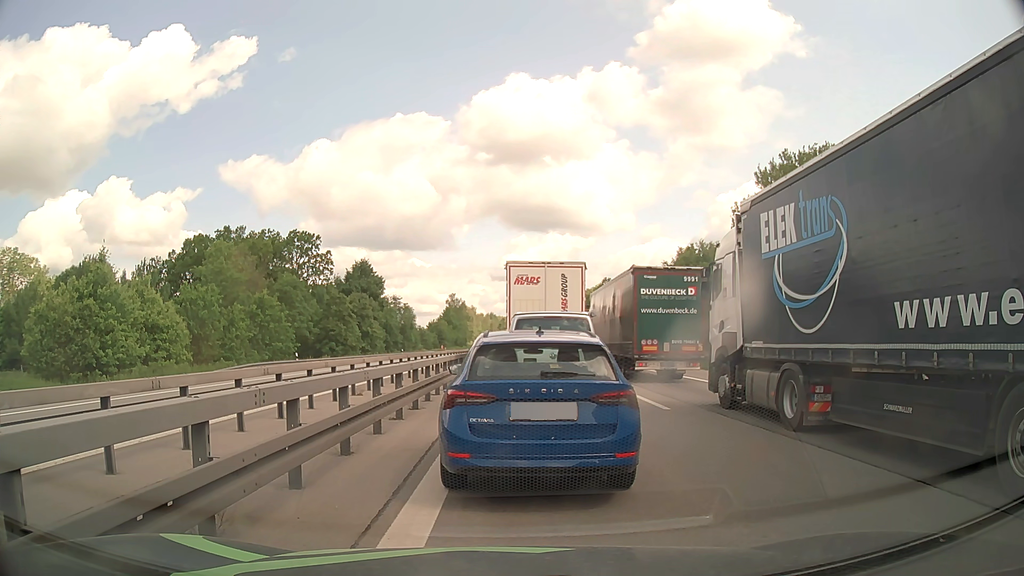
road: motorway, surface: asphalt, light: Day
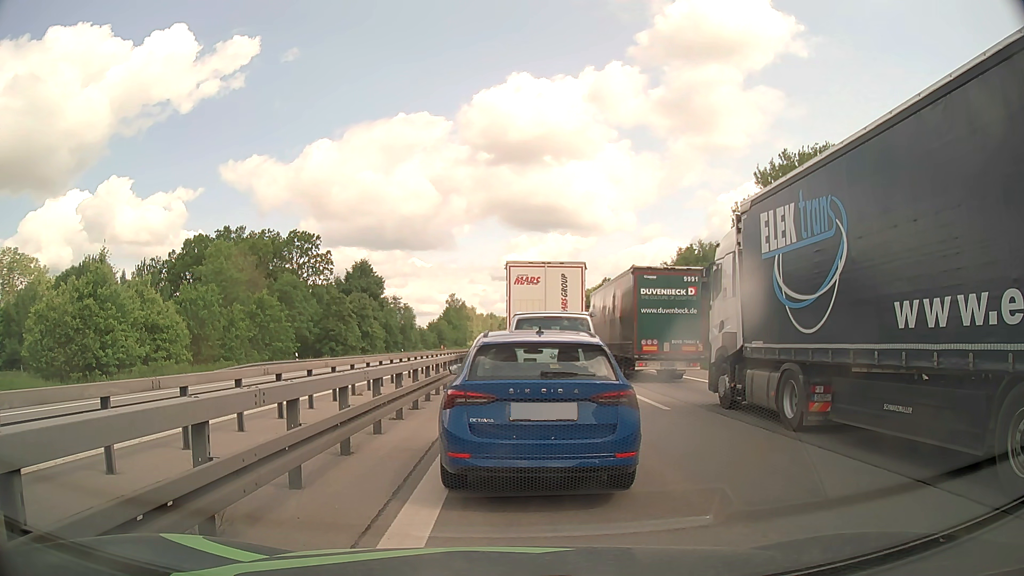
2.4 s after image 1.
(0.0, 0.0) m; 0°
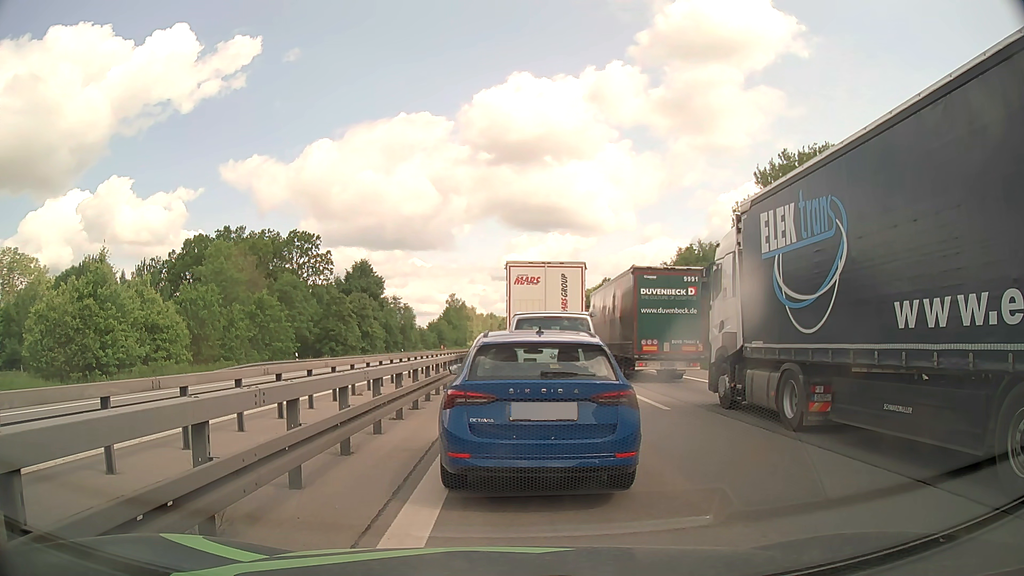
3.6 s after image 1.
(0.0, 0.0) m; 0°
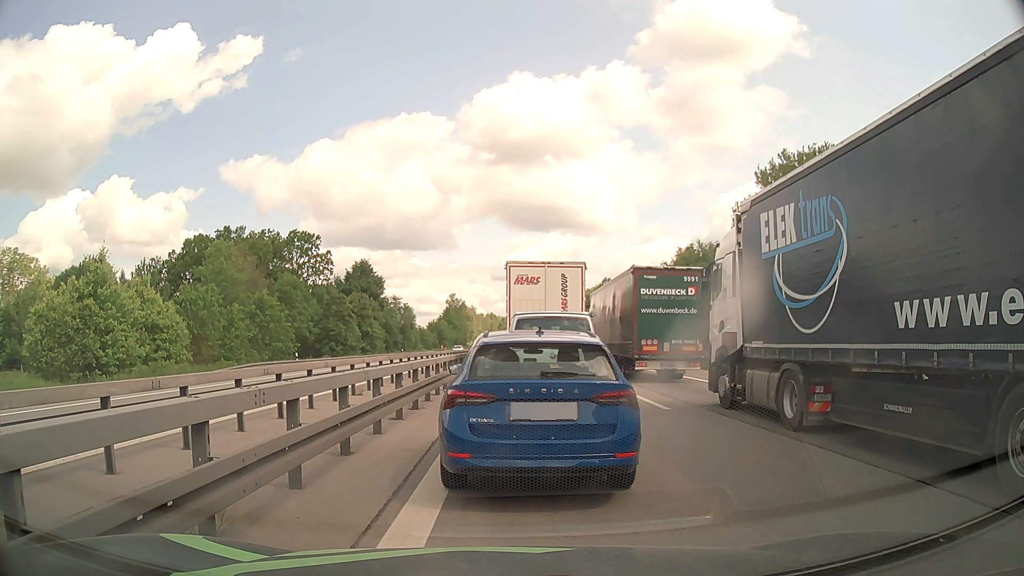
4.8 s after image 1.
(0.0, 0.0) m; 0°
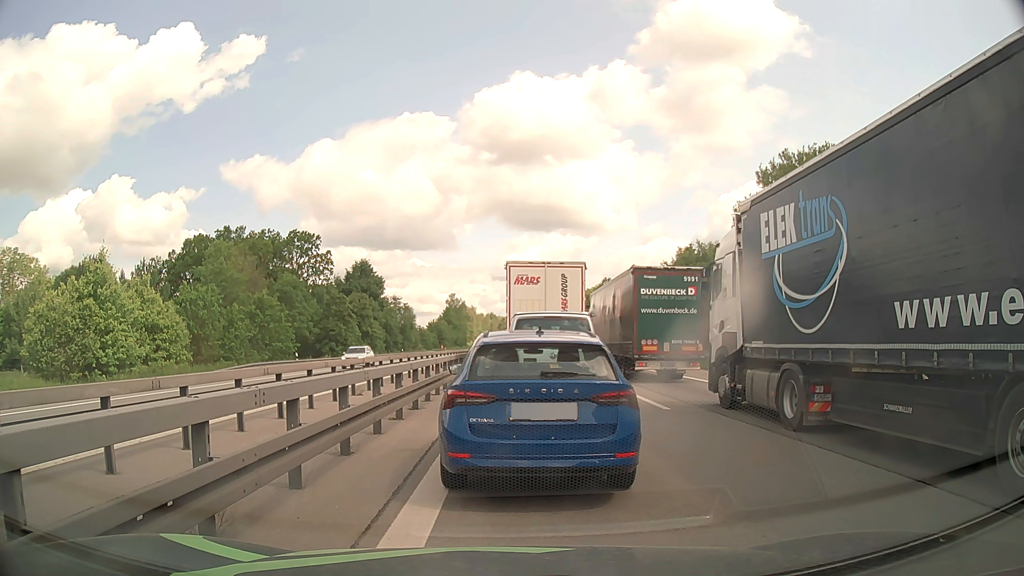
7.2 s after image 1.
(0.0, 0.0) m; 0°
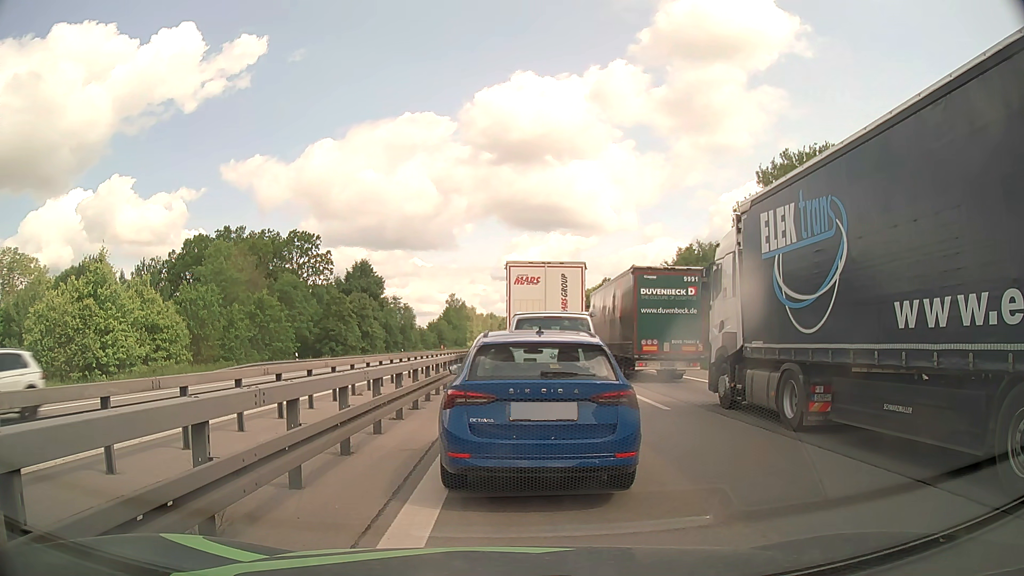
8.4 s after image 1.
(0.0, 0.0) m; 0°
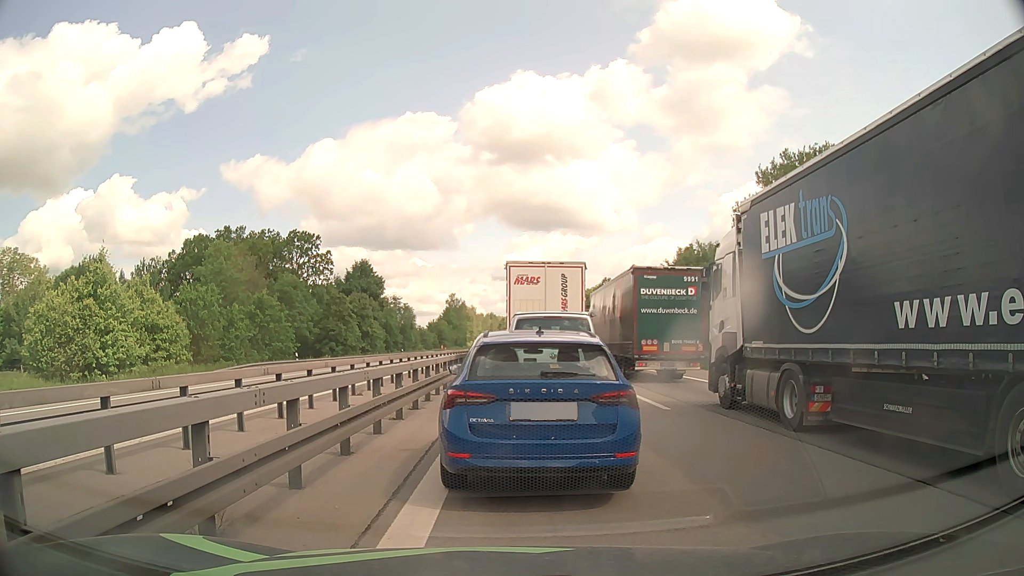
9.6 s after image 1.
(0.0, 0.0) m; 0°
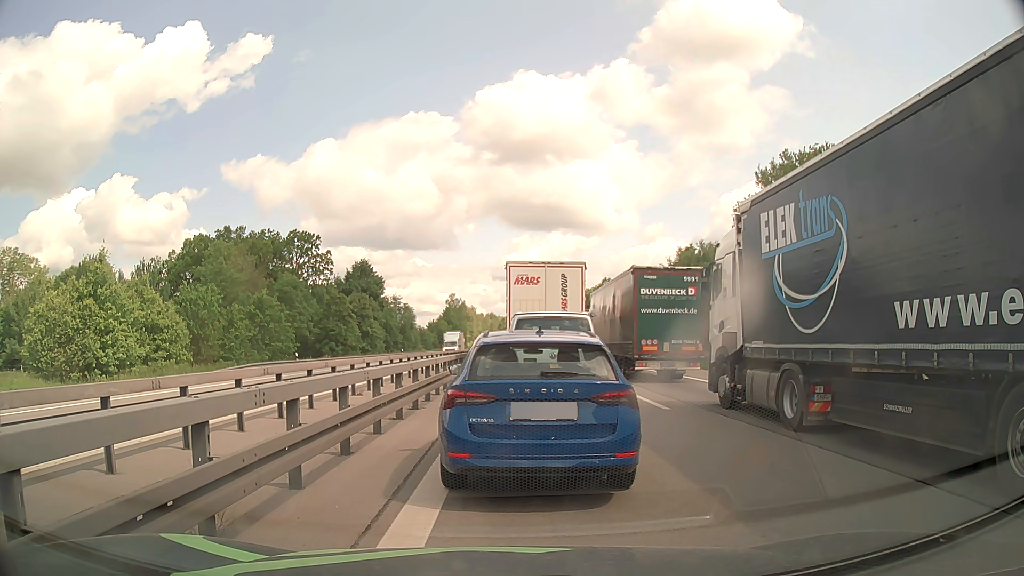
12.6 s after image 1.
(0.0, 0.0) m; 0°
